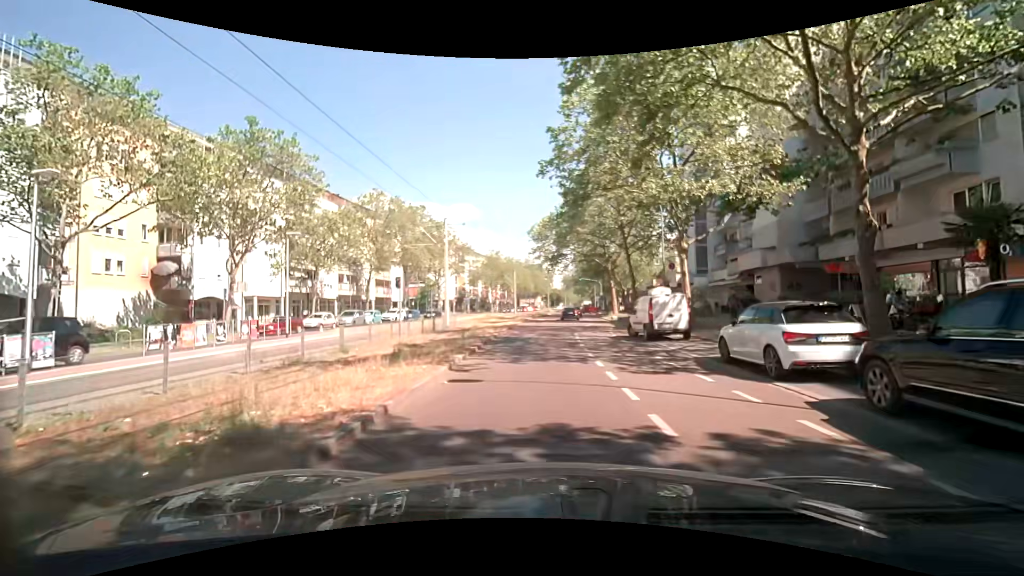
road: tertiary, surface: asphalt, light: Day
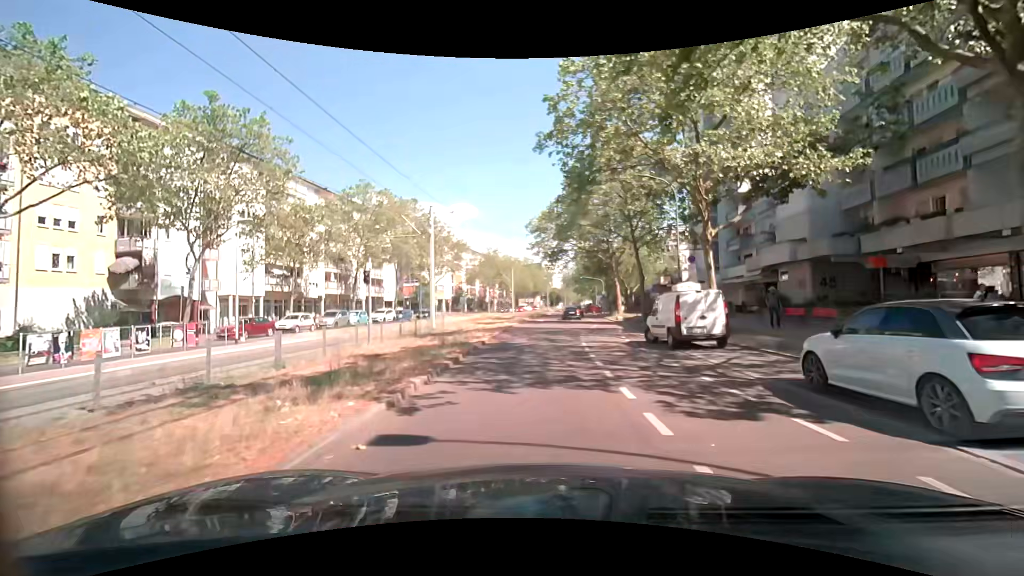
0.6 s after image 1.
(+0.1, +4.0) m; +1°
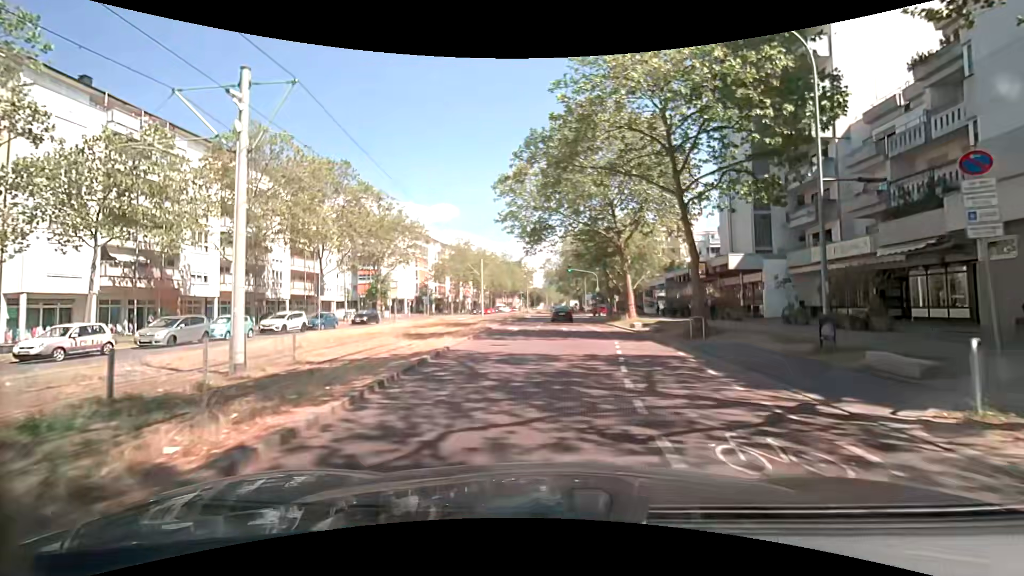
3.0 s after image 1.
(+0.1, +17.2) m; +2°
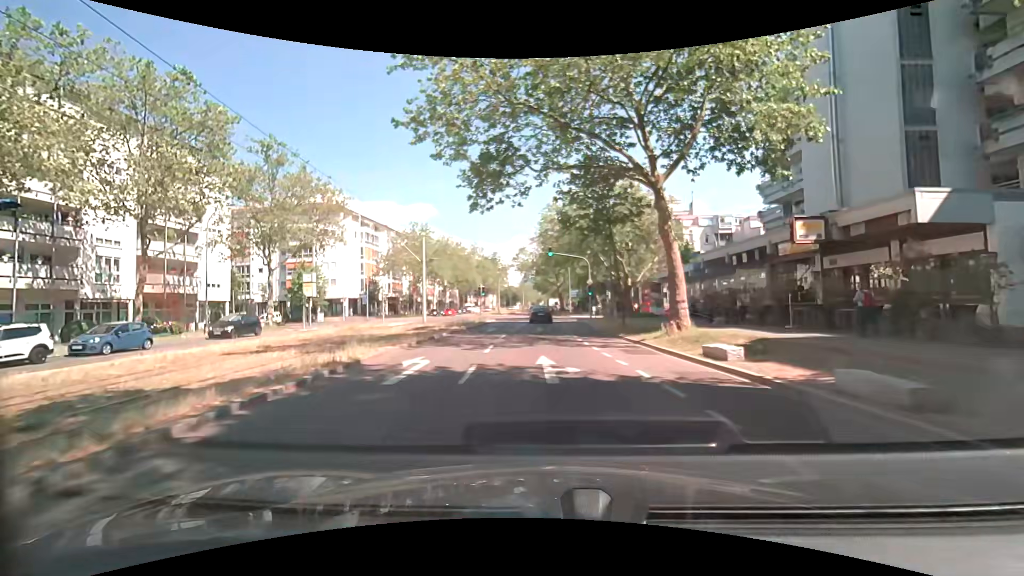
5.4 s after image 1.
(+0.7, +18.7) m; +3°
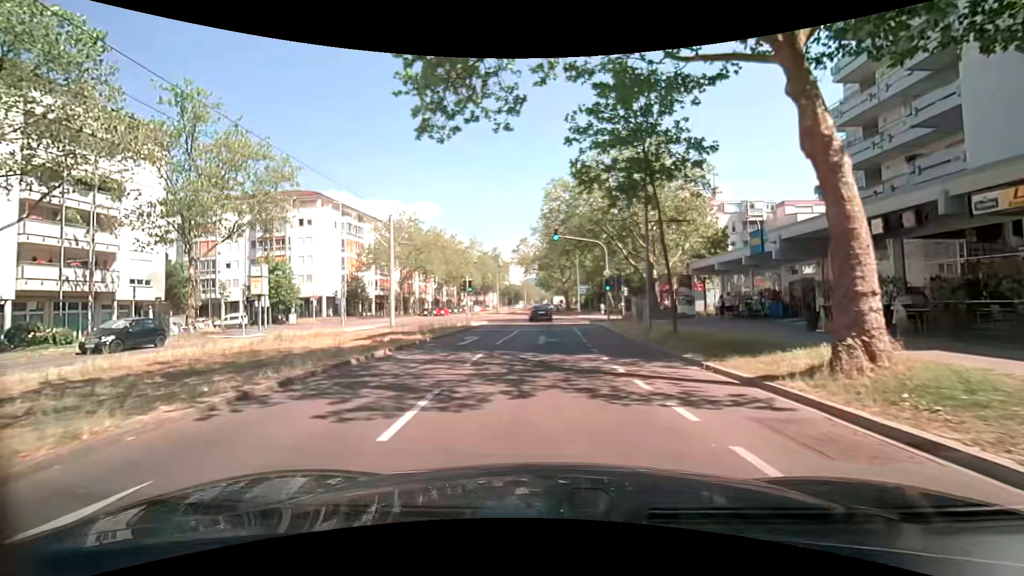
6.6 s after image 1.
(0.0, +9.7) m; 0°
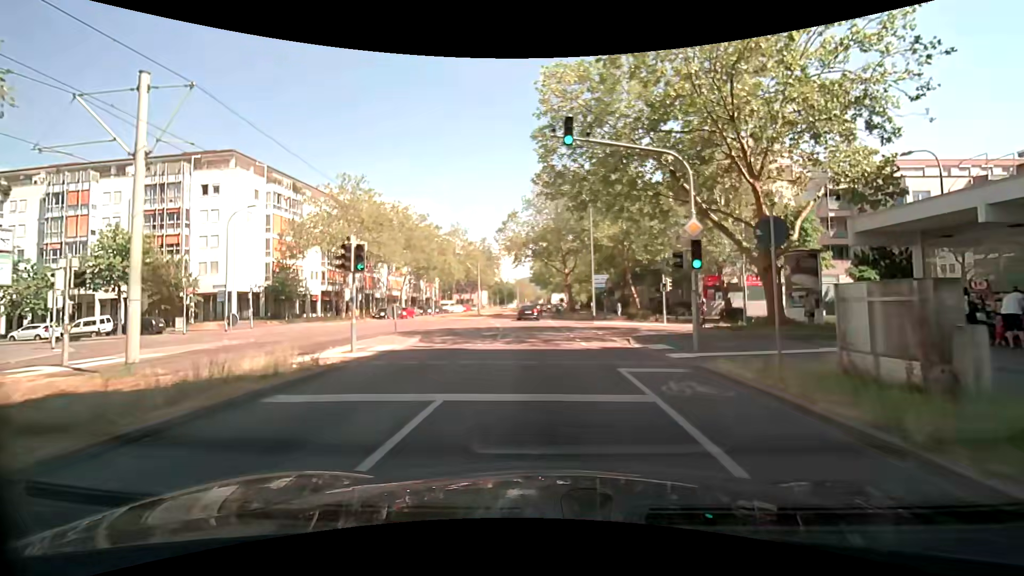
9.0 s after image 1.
(-0.1, +20.1) m; 0°
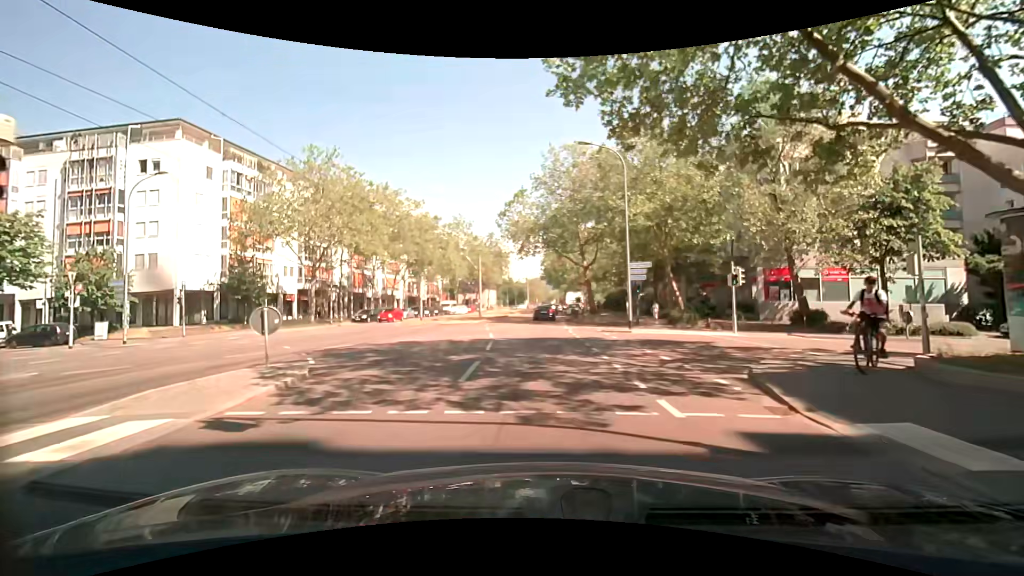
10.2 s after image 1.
(-0.1, +10.4) m; -1°
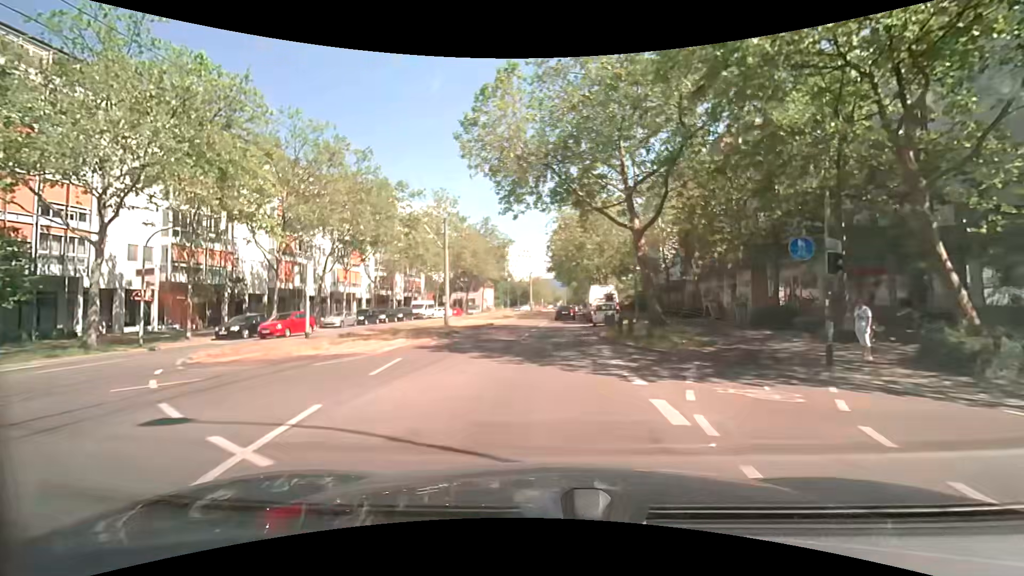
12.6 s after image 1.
(-0.3, +23.0) m; -1°
(0, +10) (0, +20) (+1, +30) (+1, +40) (+1, +50) (+2, +60) (+3, +70) (+3, +80) (+4, +90) (+5, +100) m
